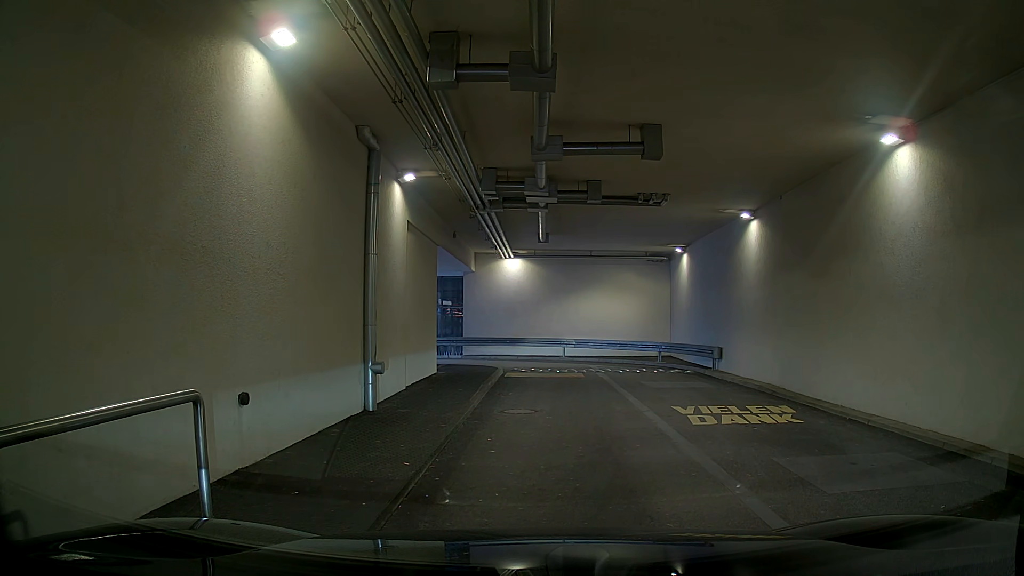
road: residential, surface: asphalt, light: Day
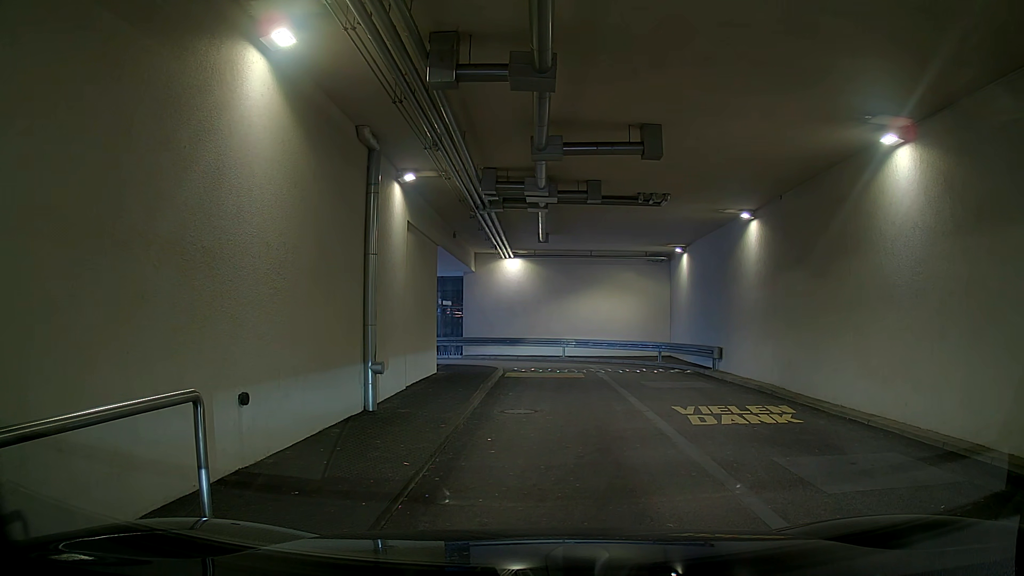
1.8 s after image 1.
(0.0, 0.0) m; 0°
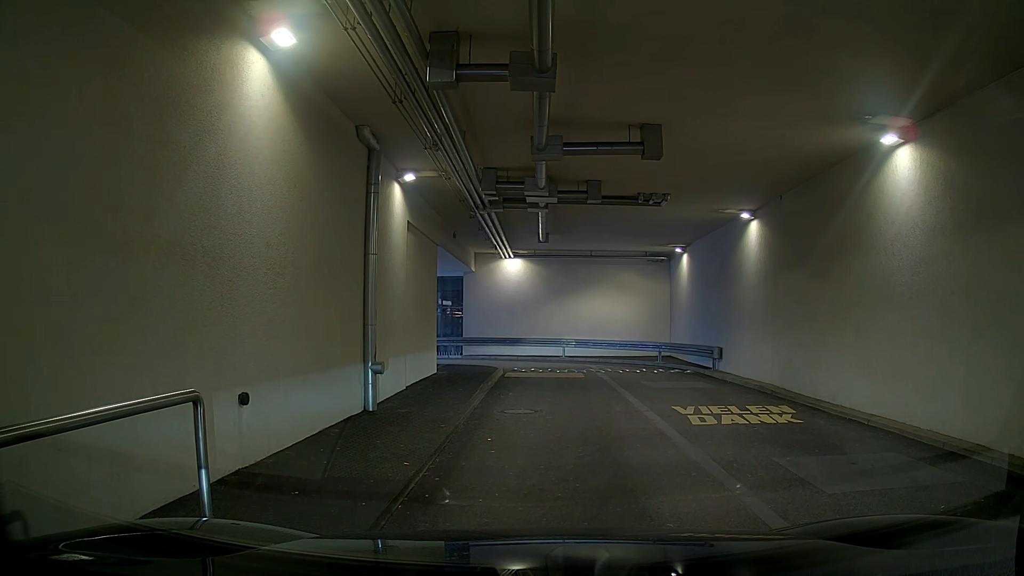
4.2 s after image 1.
(0.0, 0.0) m; 0°
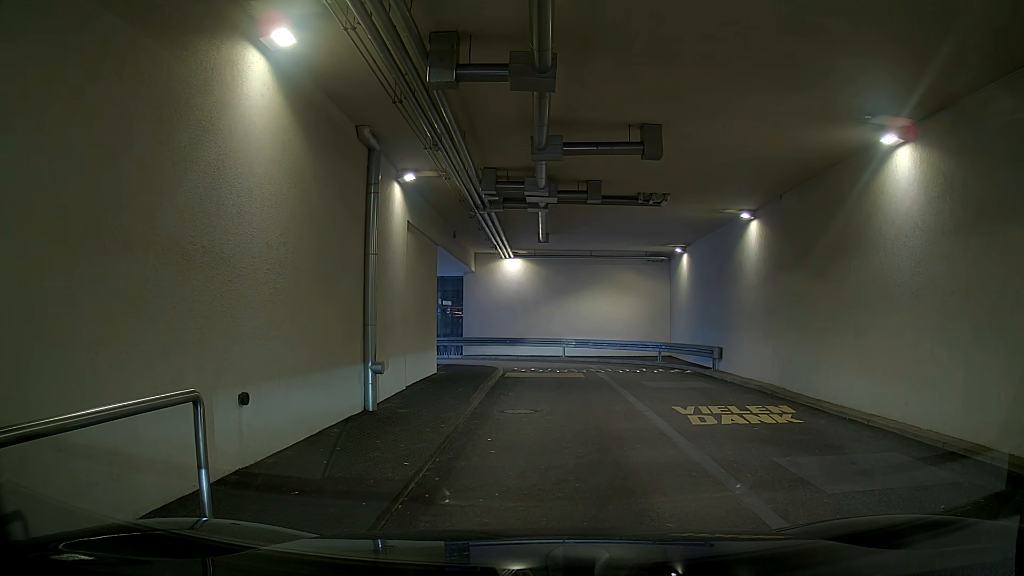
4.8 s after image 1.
(0.0, 0.0) m; 0°
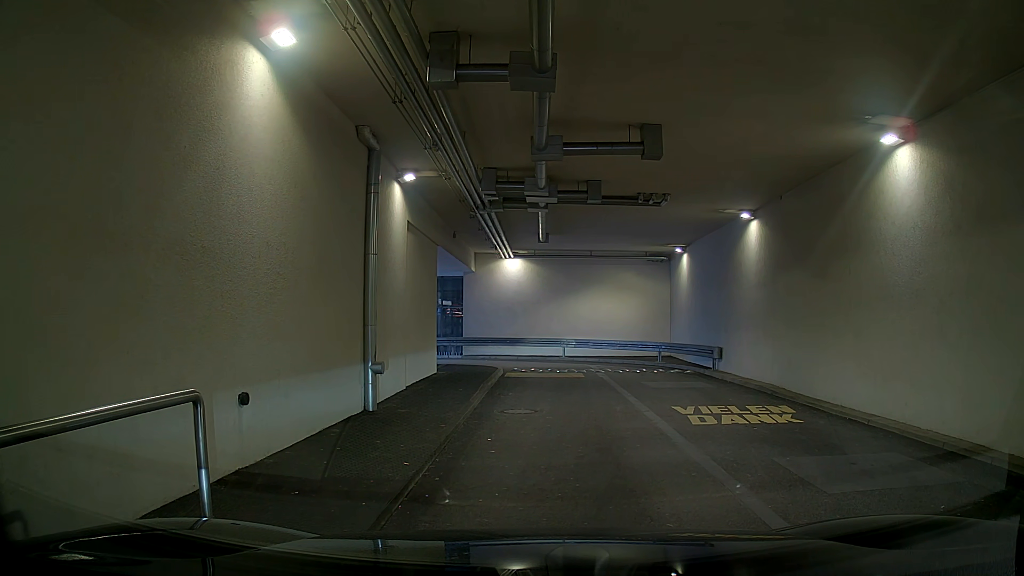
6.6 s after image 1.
(0.0, 0.0) m; 0°
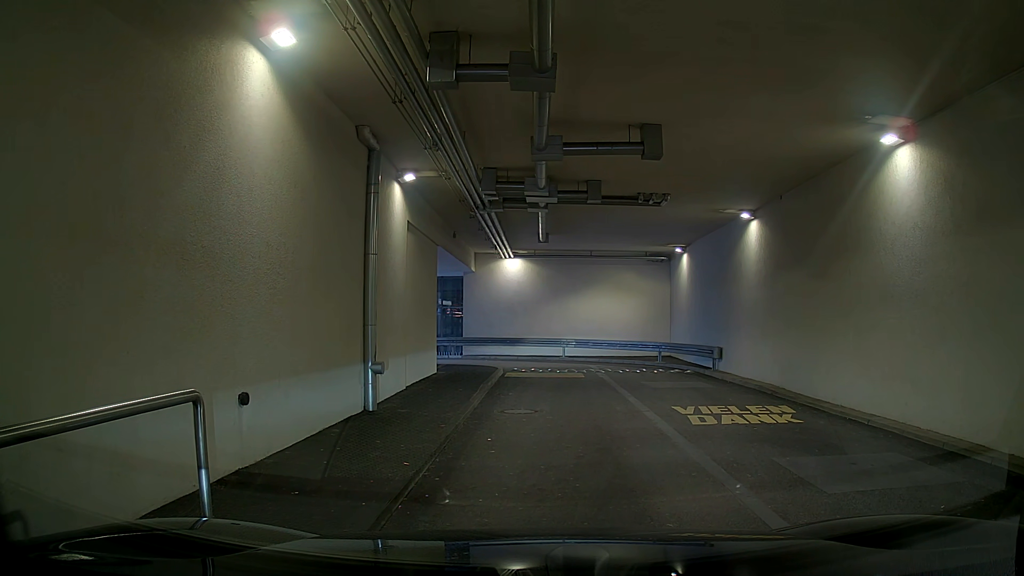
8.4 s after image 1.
(0.0, 0.0) m; 0°
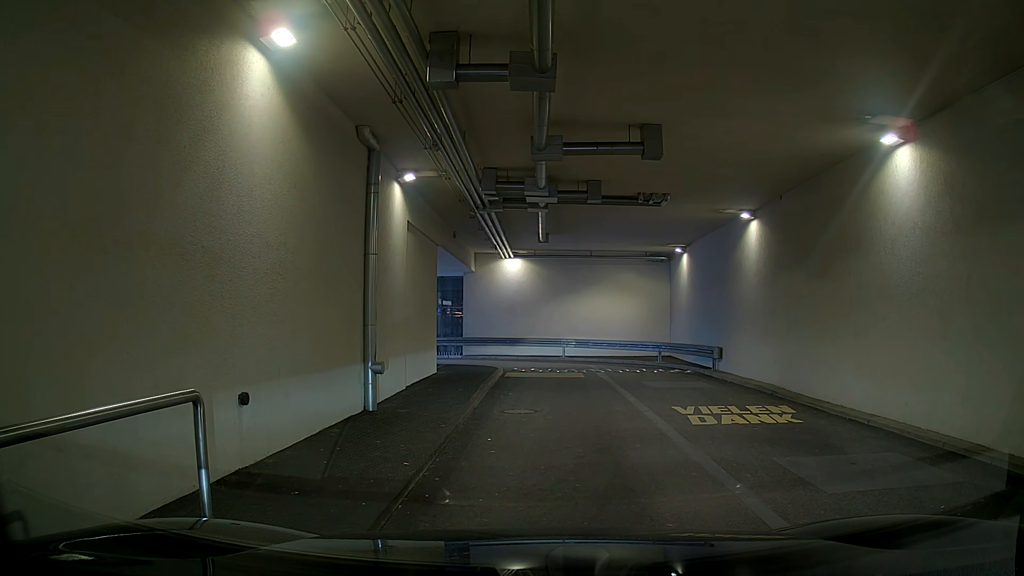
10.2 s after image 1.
(0.0, 0.0) m; 0°
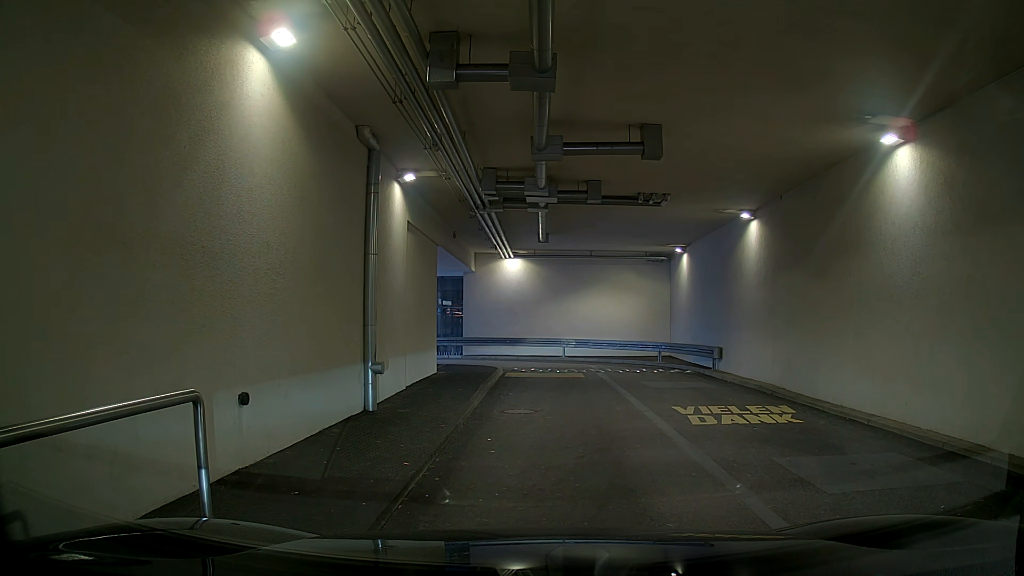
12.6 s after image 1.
(0.0, 0.0) m; 0°
